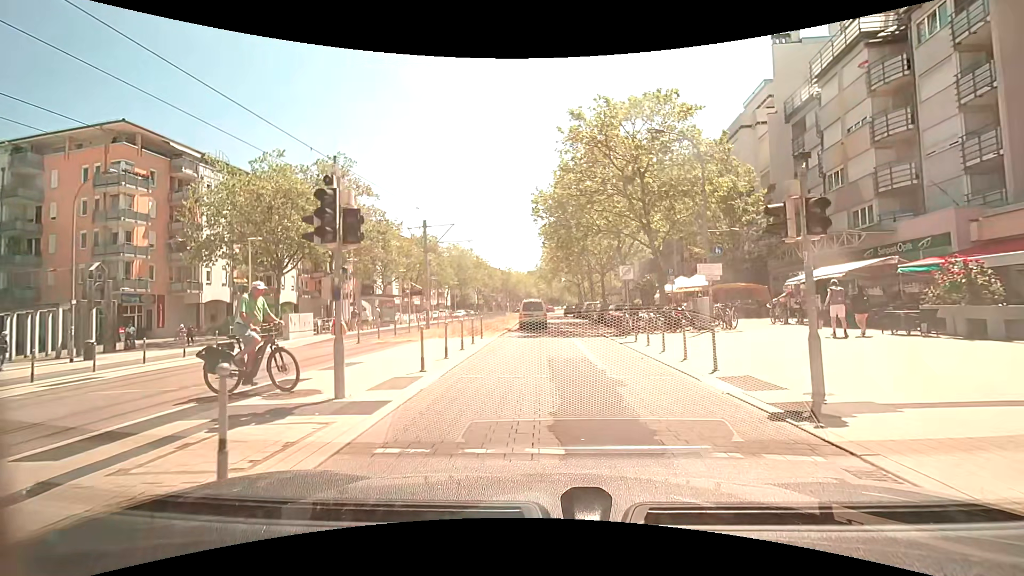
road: tertiary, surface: paving_stones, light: Day
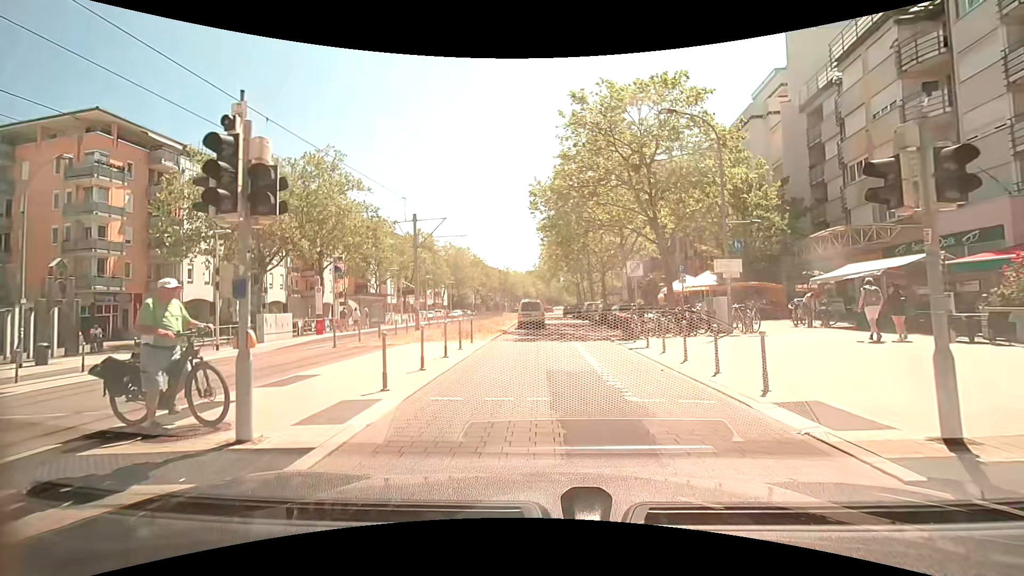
(0.0, +2.3) m; 0°
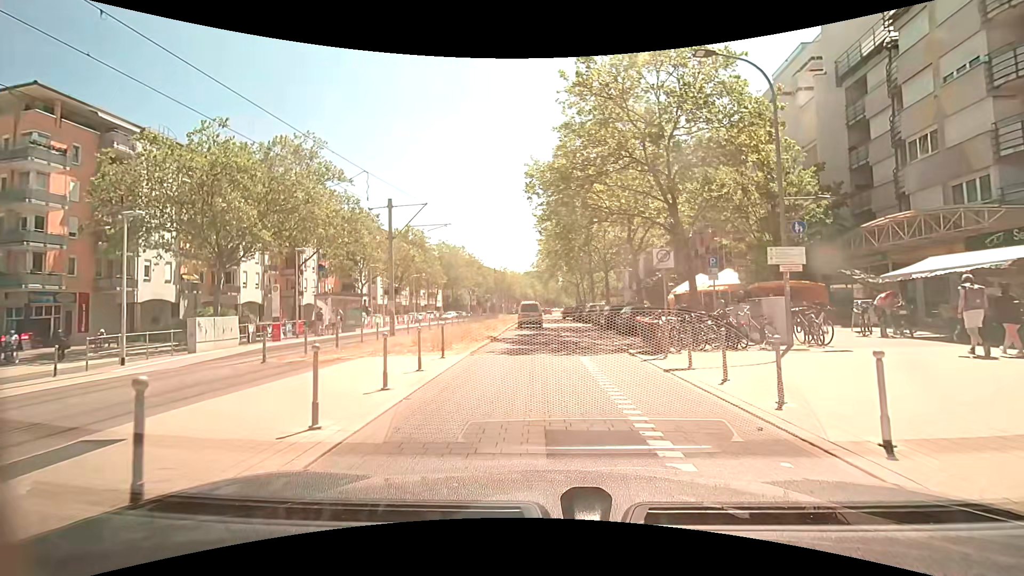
(0.0, +4.8) m; -1°
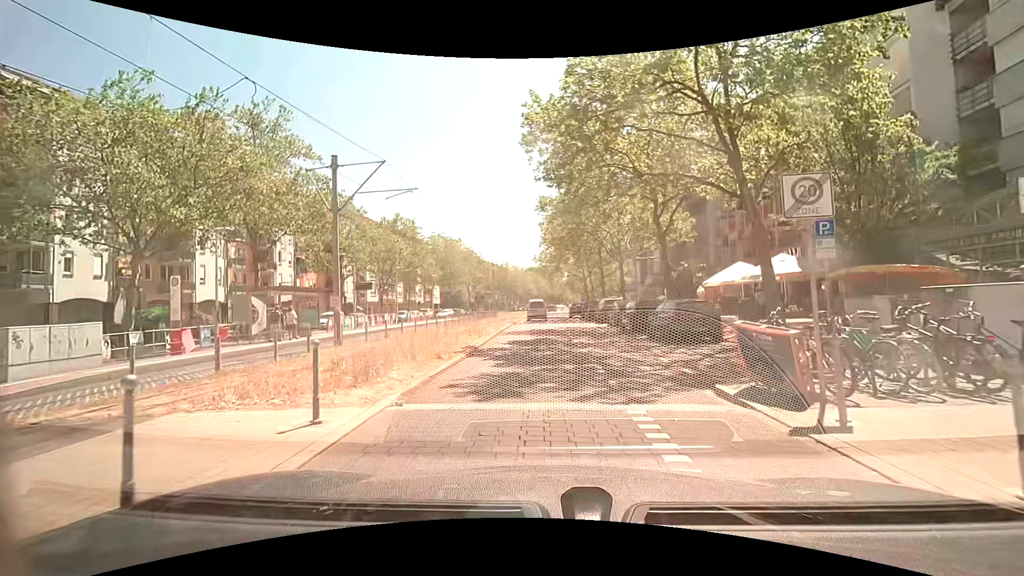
(+0.1, +7.5) m; +1°
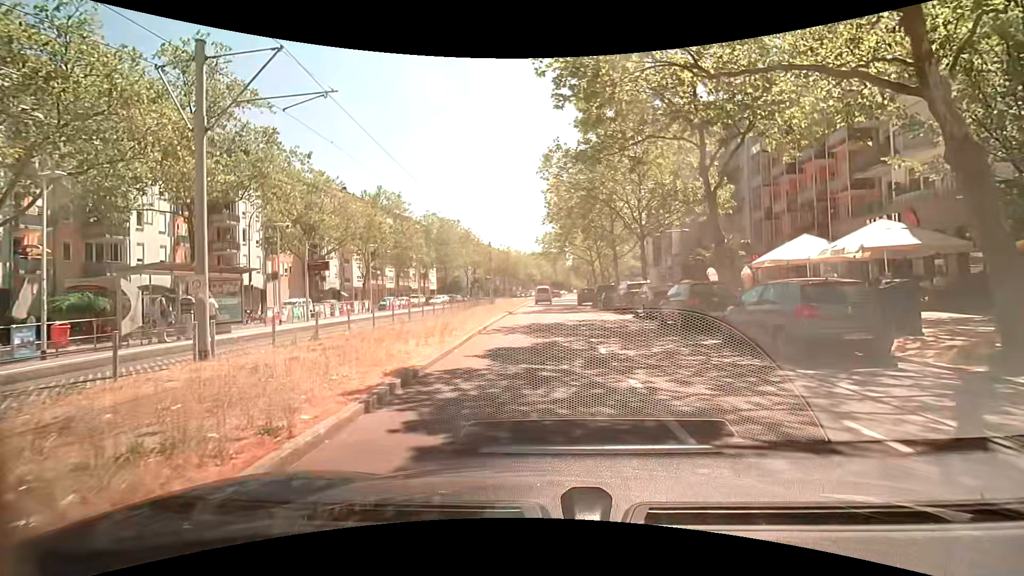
(-0.2, +7.8) m; -1°
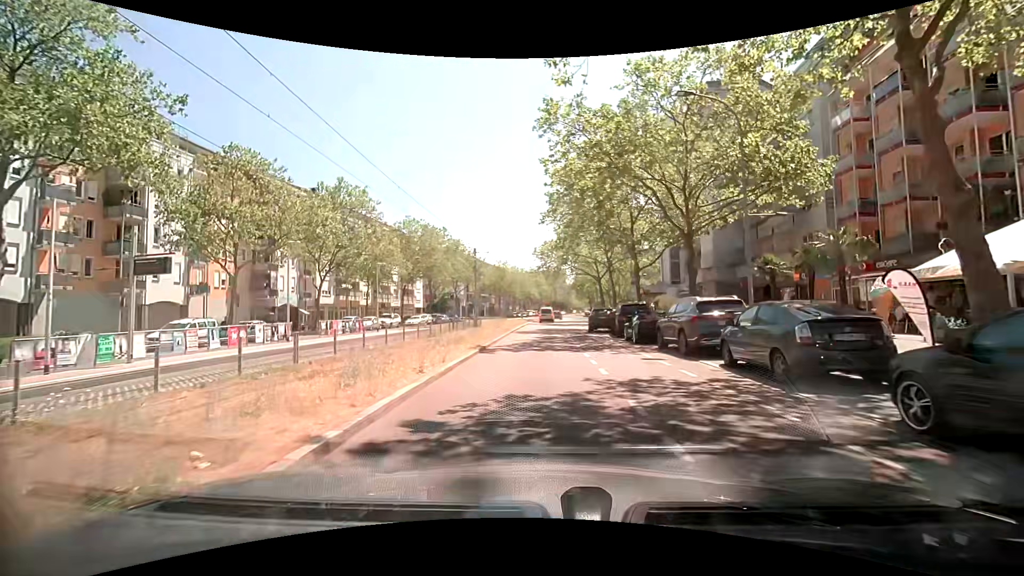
(-0.1, +12.4) m; 0°
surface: asphalt
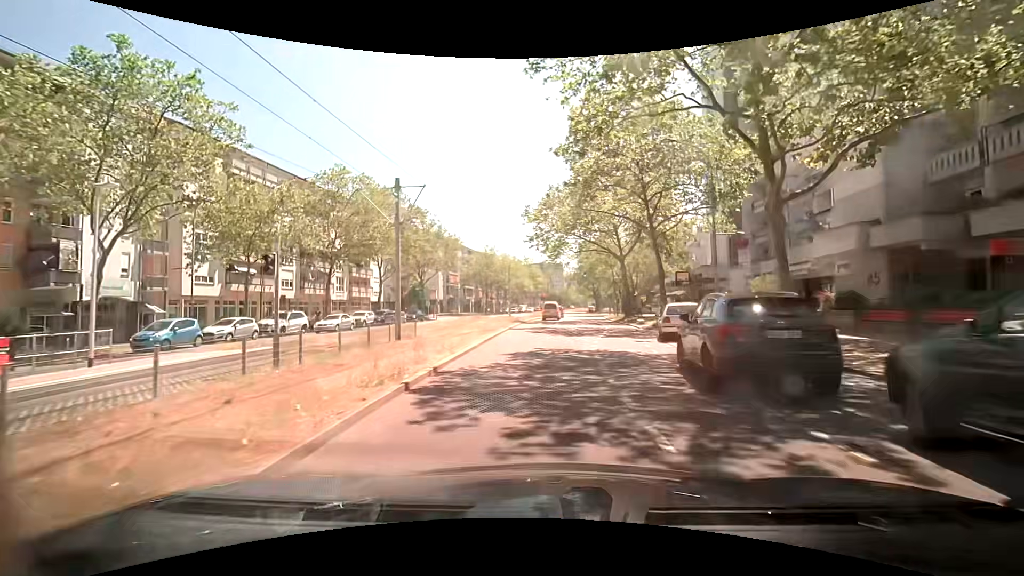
(-0.1, +24.0) m; -1°
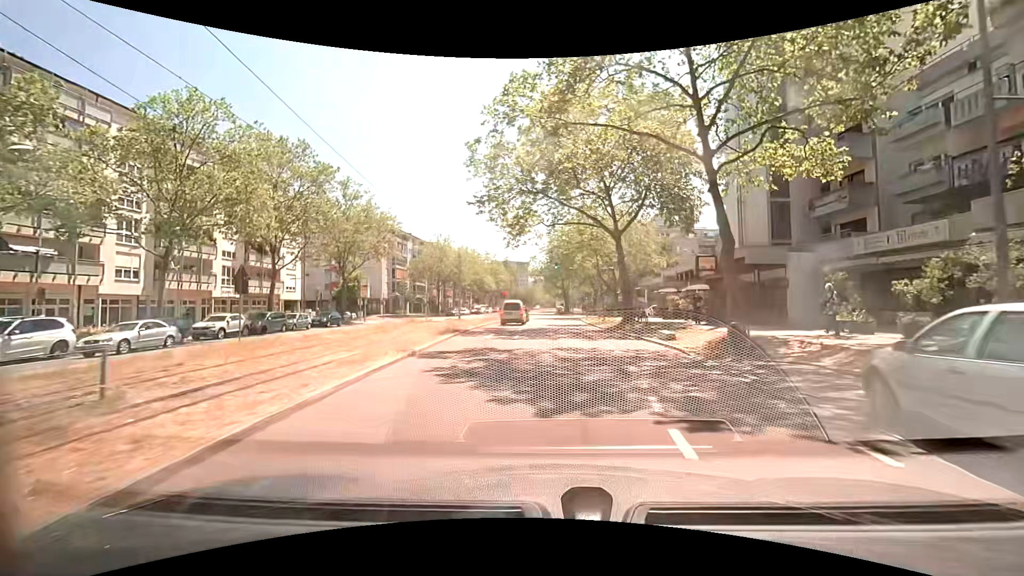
(+0.7, +16.2) m; +5°
(0, +10) (0, +20) (0, +30) (0, +40) (0, +50) (0, +60) (0, +70) (0, +80) (0, +90) (0, +100) m
